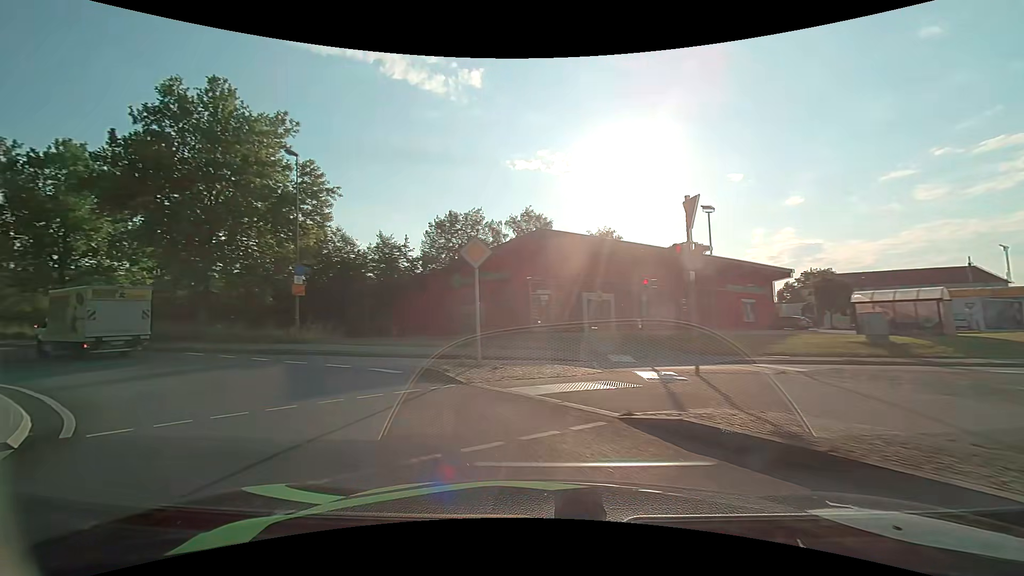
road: primary_link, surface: asphalt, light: Day
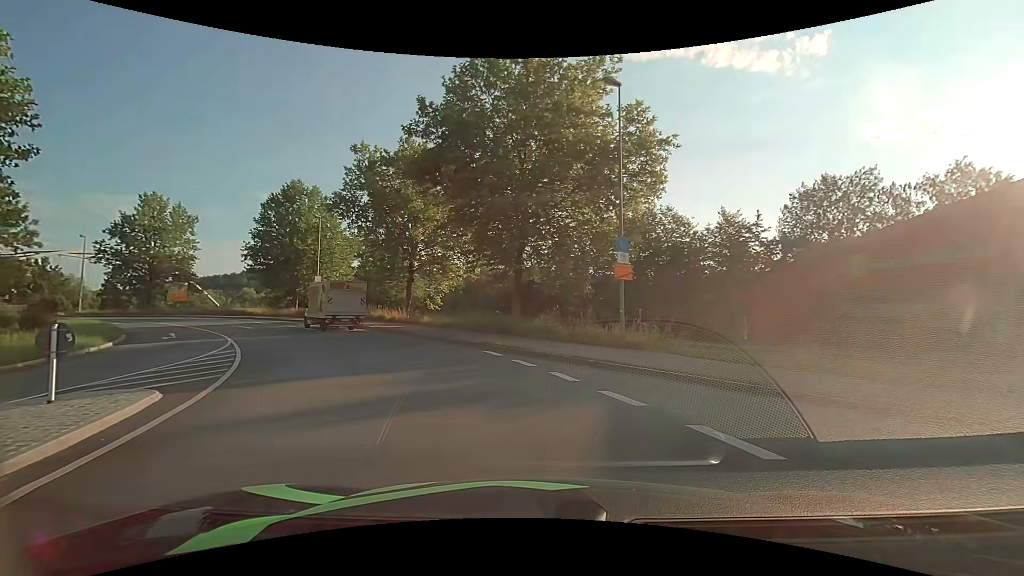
(-3.6, +9.3) m; -37°
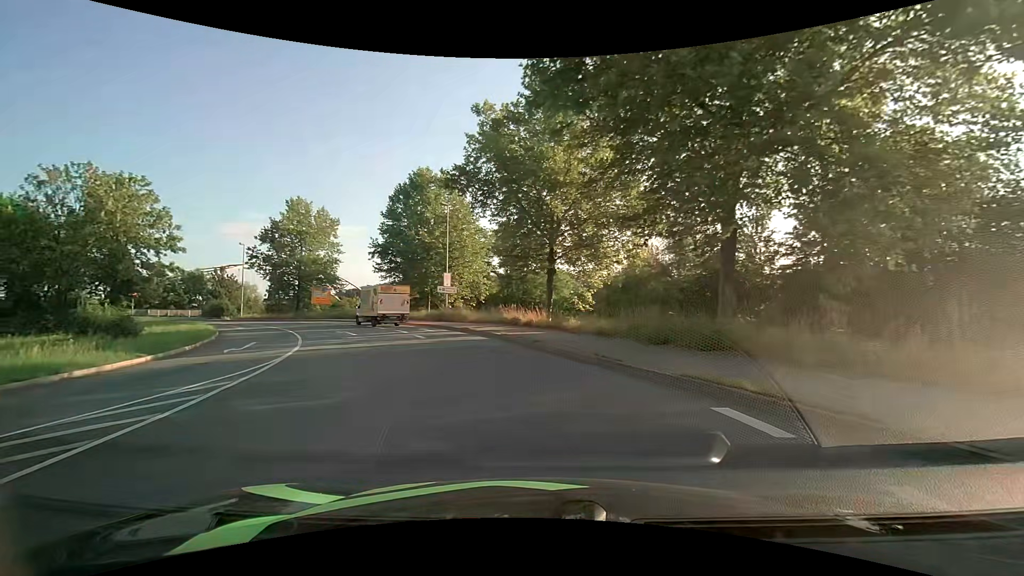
(-1.7, +10.5) m; -18°
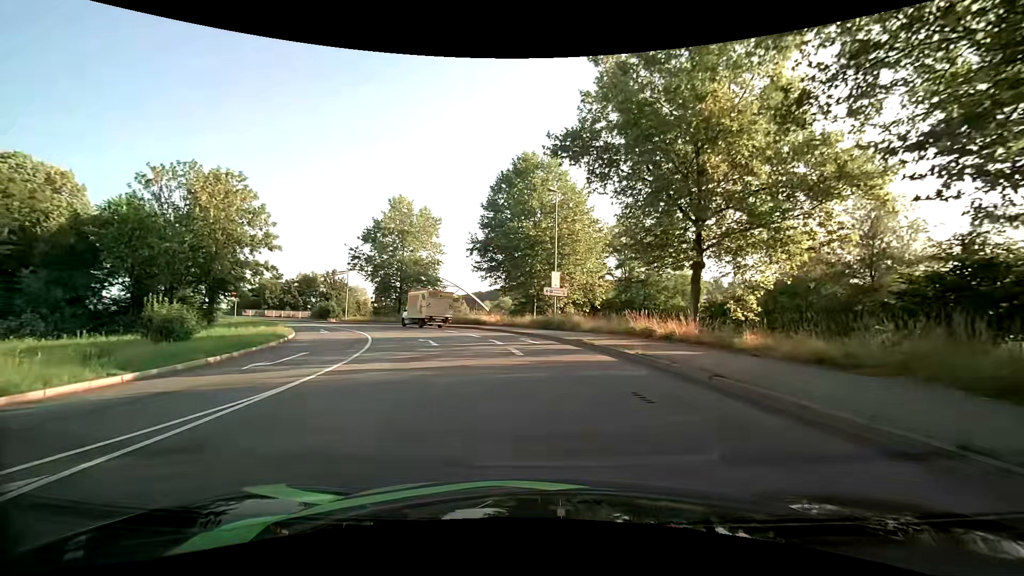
(-0.8, +7.4) m; -12°
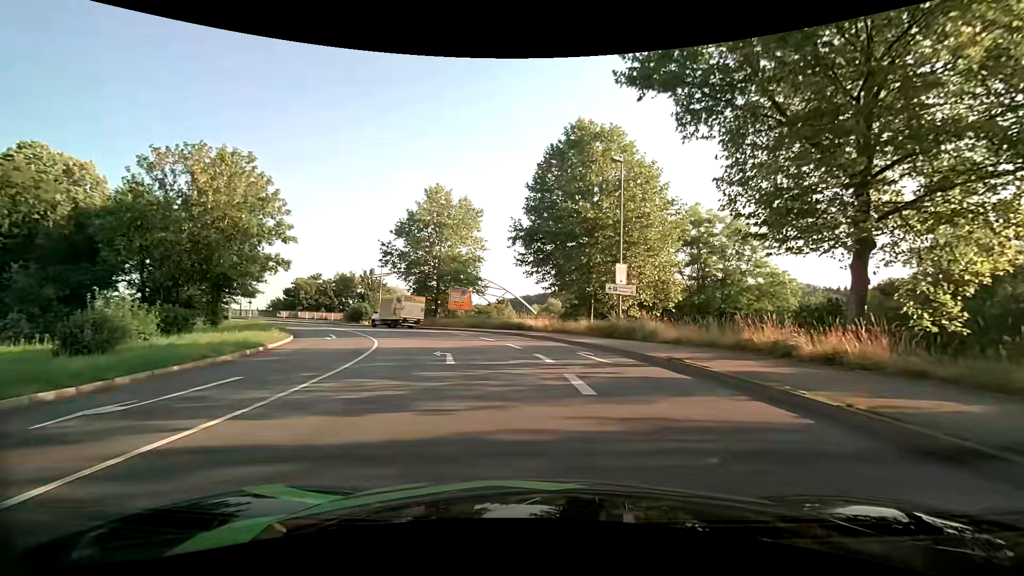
(-0.4, +7.5) m; -6°
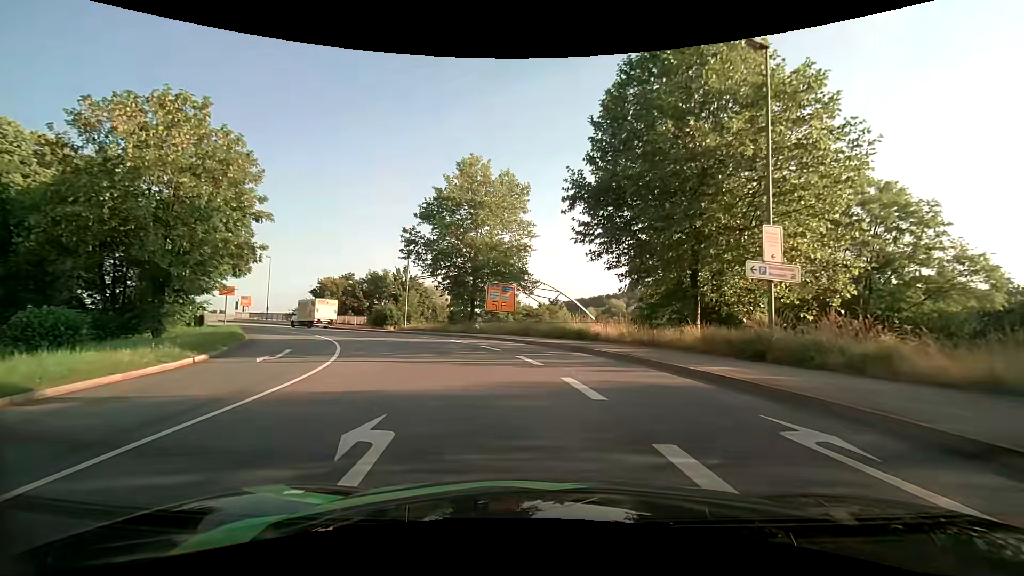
(-0.5, +12.0) m; -6°
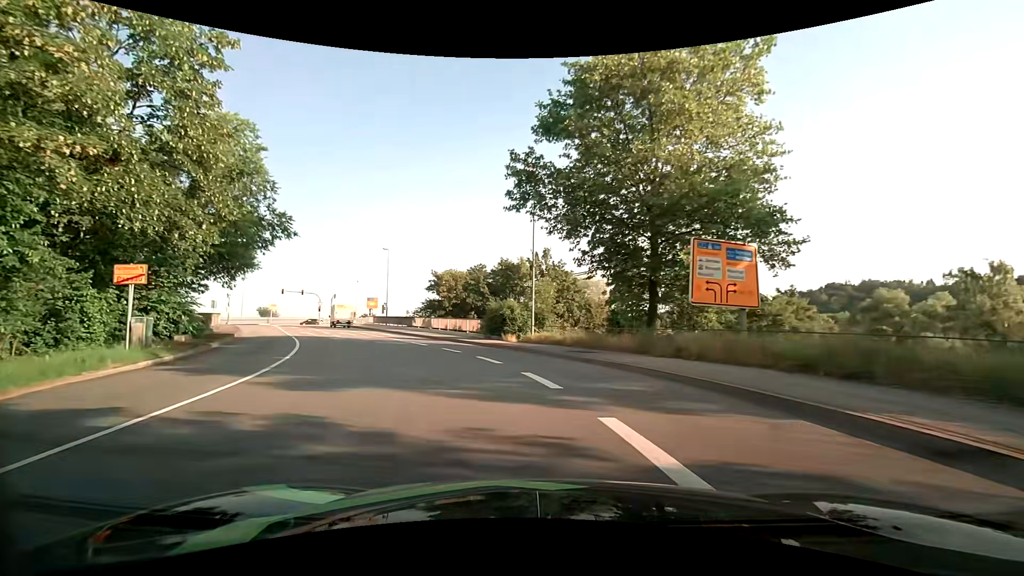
(-3.0, +21.5) m; -18°
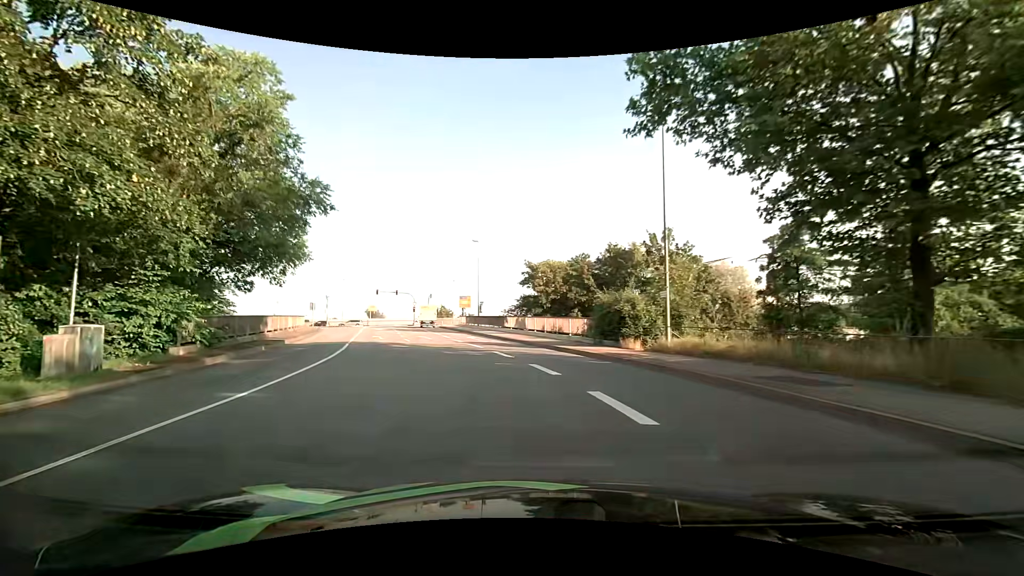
(-0.9, +8.9) m; -12°
